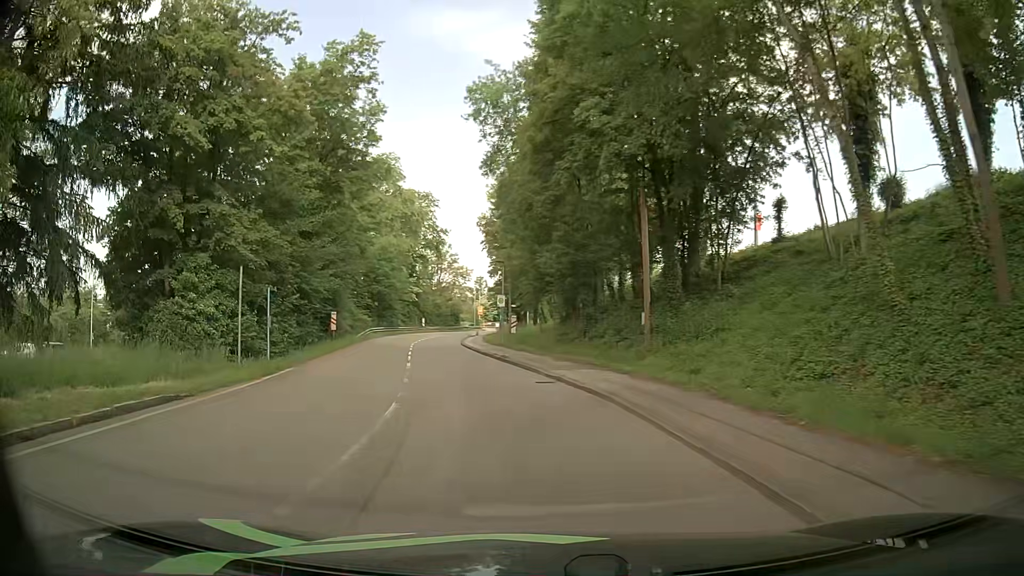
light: Day
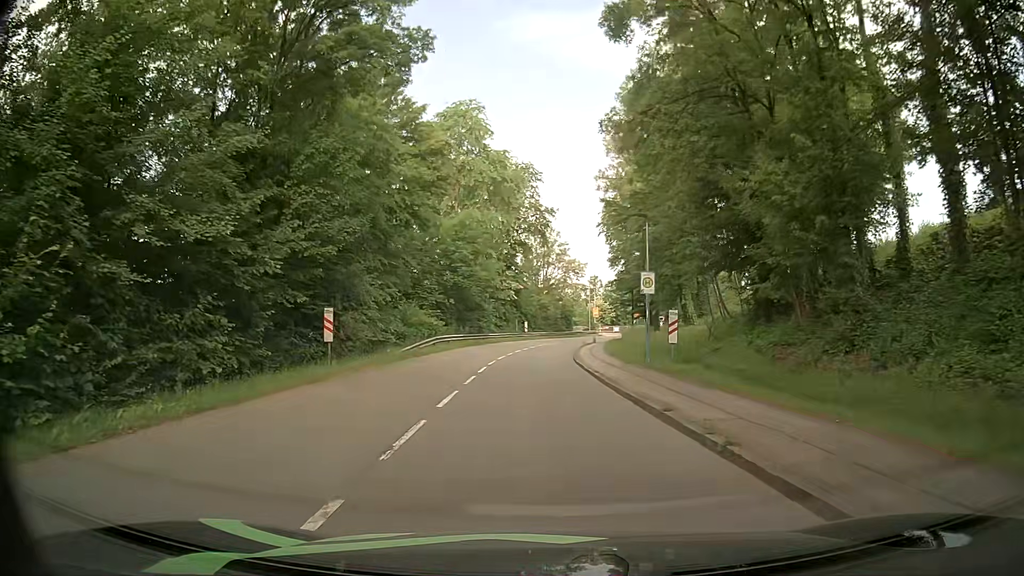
(-2.0, +18.3) m; -9°
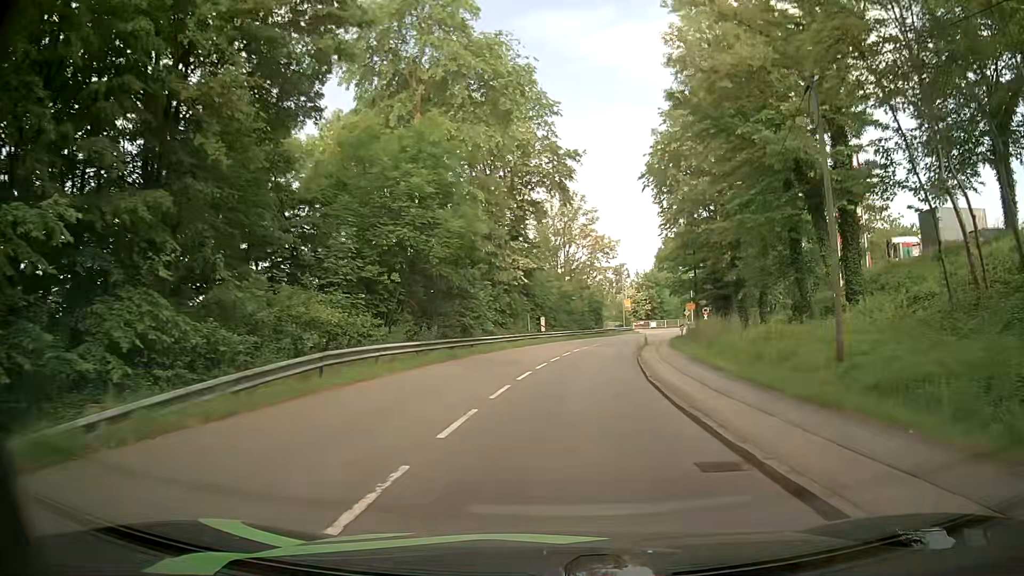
(-0.8, +21.5) m; -2°
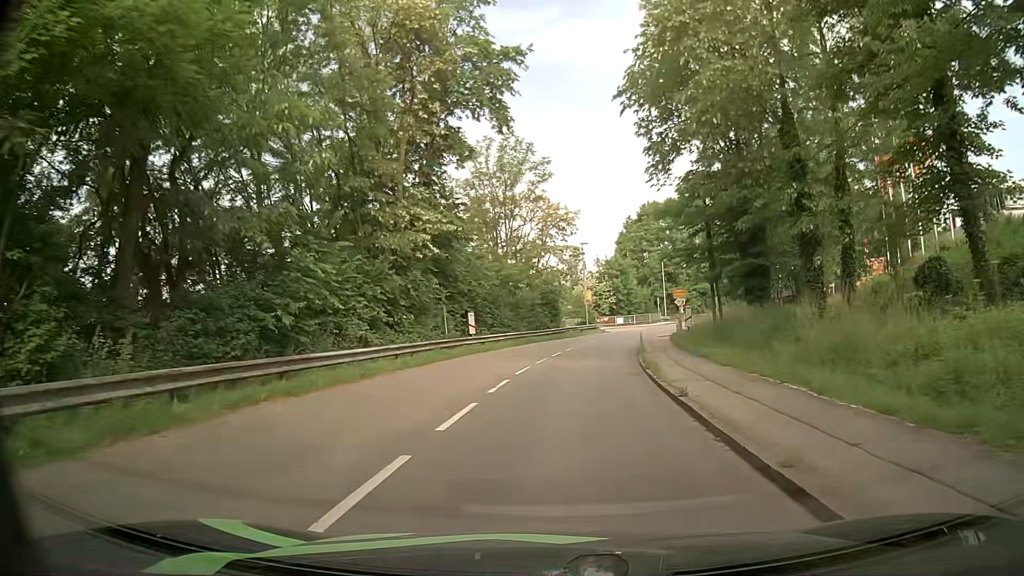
(+0.6, +17.6) m; +3°
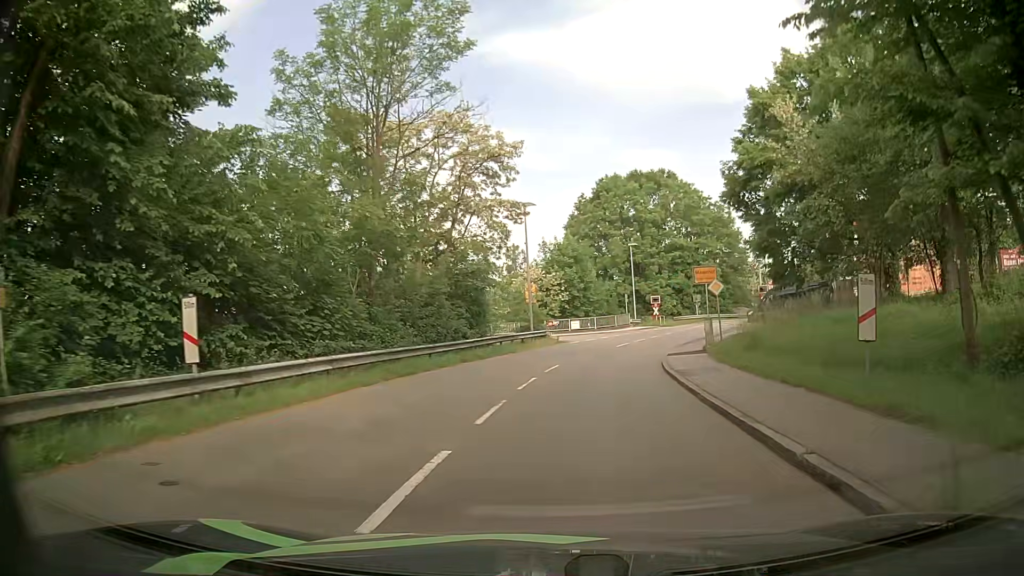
(+1.2, +22.0) m; +7°
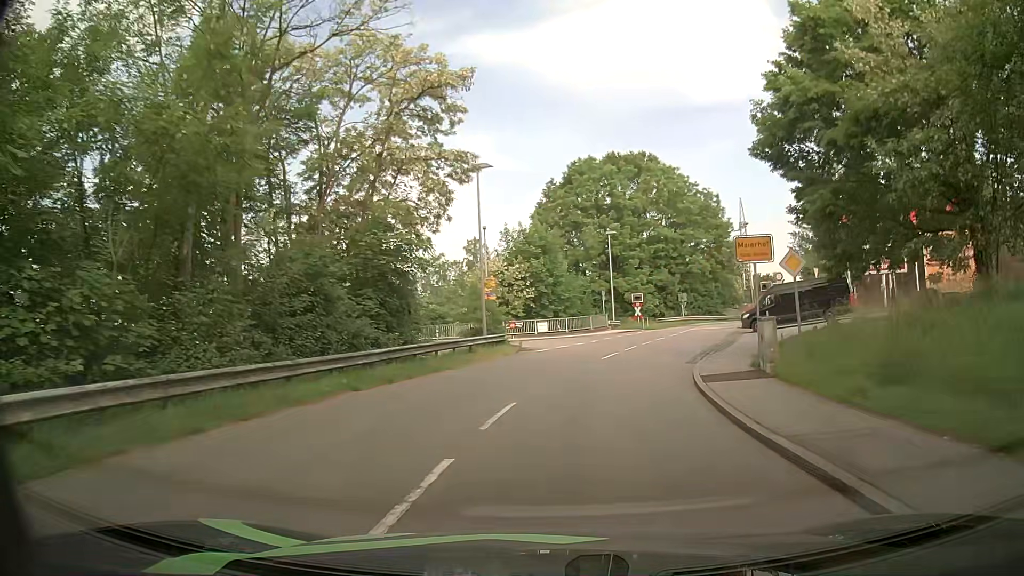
(+0.1, +9.9) m; +1°
